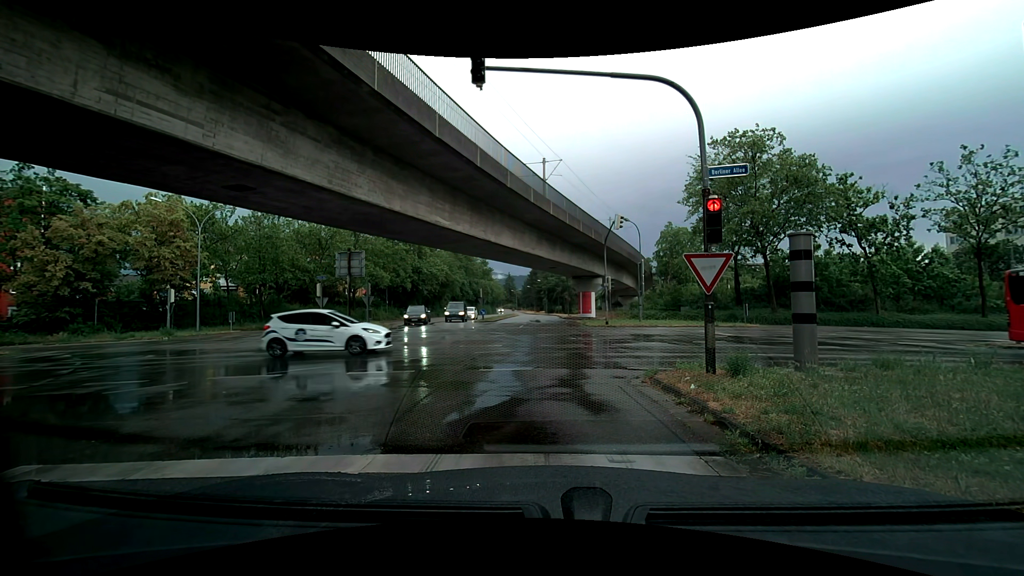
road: tertiary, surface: asphalt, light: Day
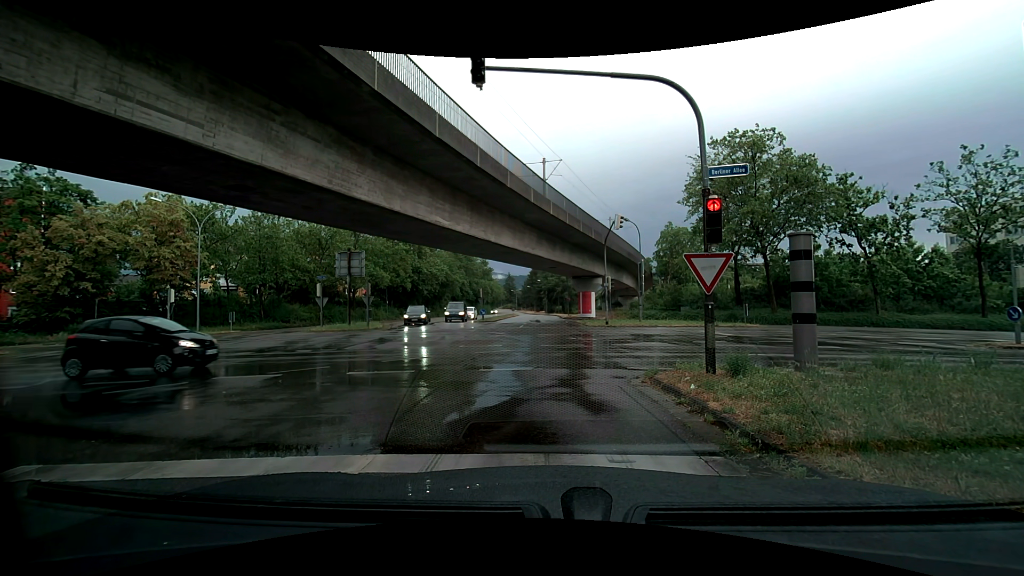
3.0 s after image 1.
(0.0, 0.0) m; 0°
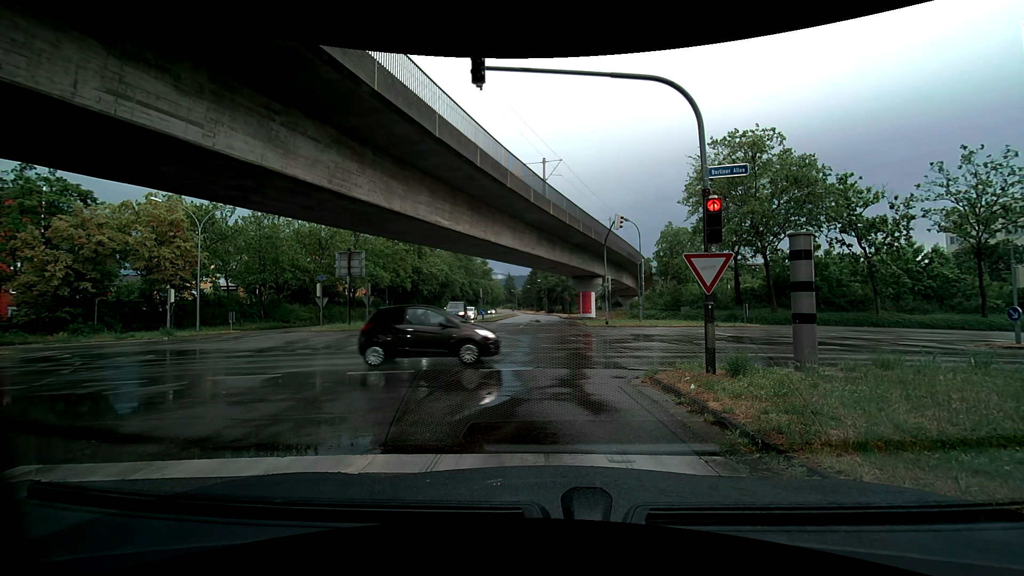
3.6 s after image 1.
(0.0, 0.0) m; 0°
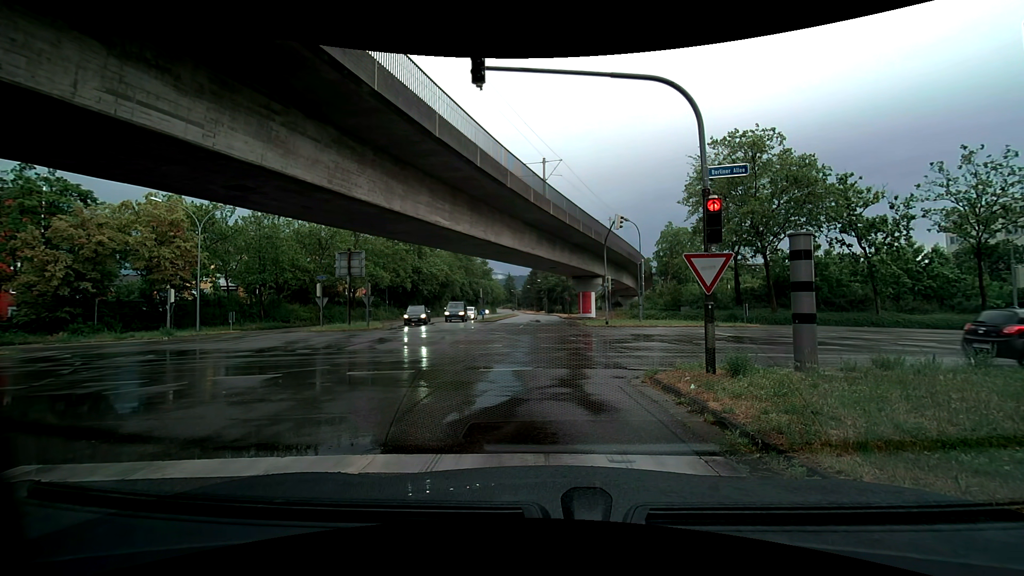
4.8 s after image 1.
(0.0, 0.0) m; 0°
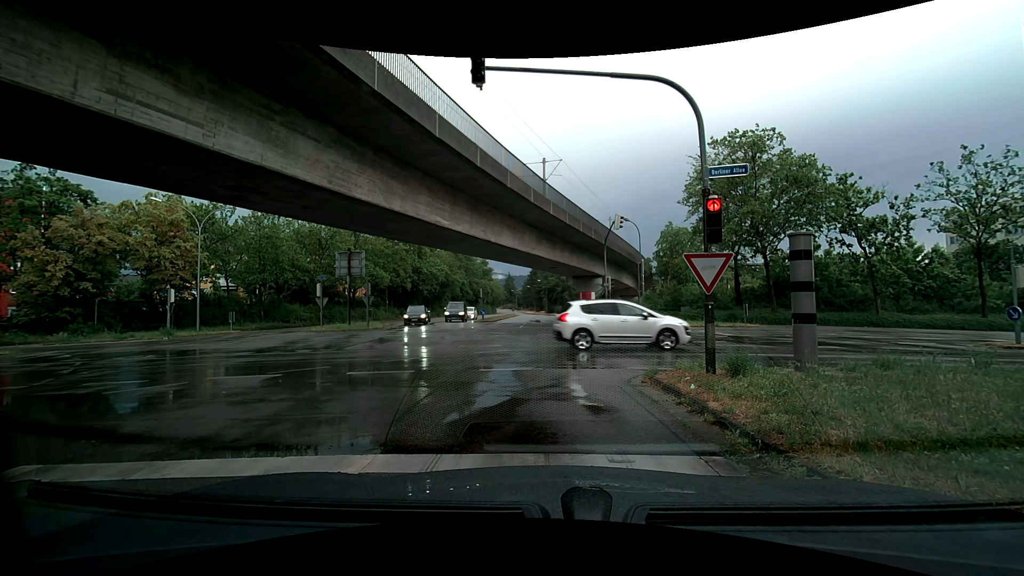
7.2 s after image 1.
(0.0, 0.0) m; 0°
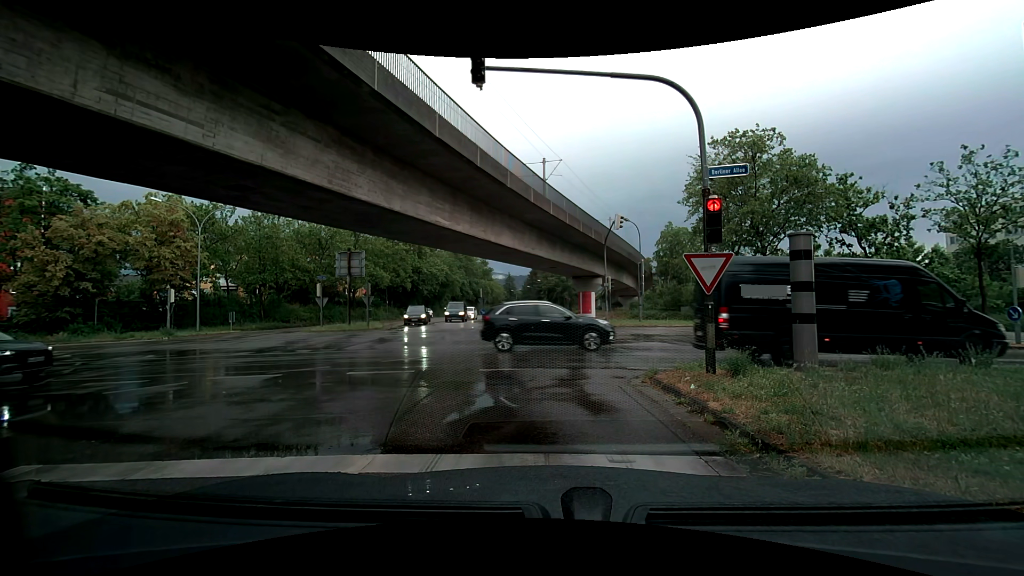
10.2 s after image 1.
(0.0, 0.0) m; 0°
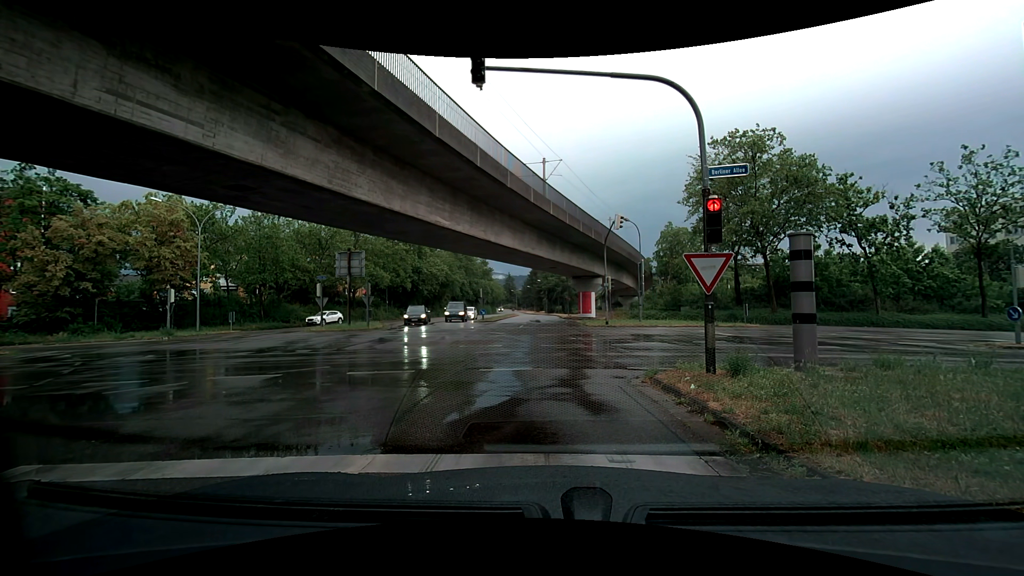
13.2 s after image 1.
(0.0, 0.0) m; 0°
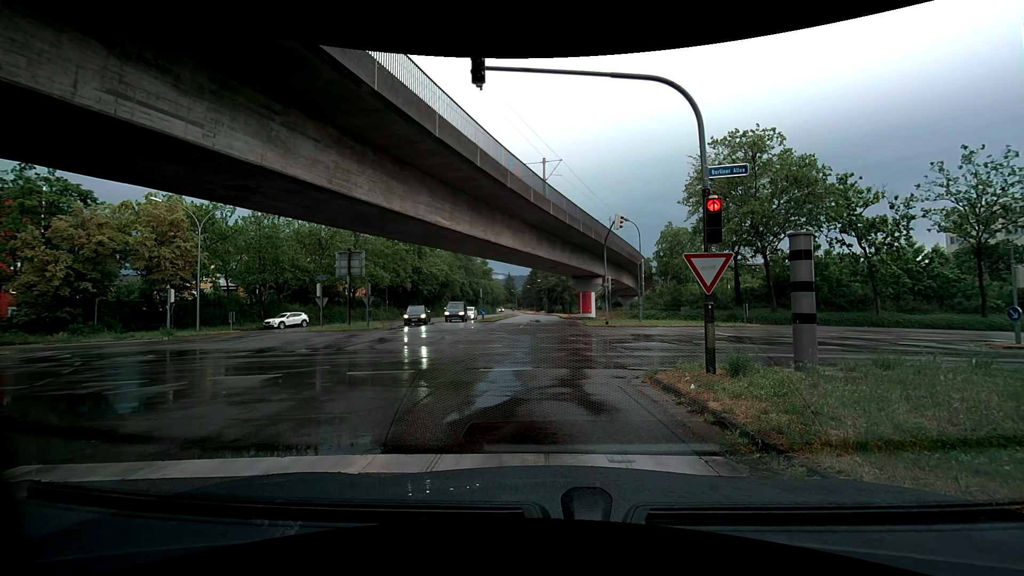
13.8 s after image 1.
(0.0, 0.0) m; 0°
